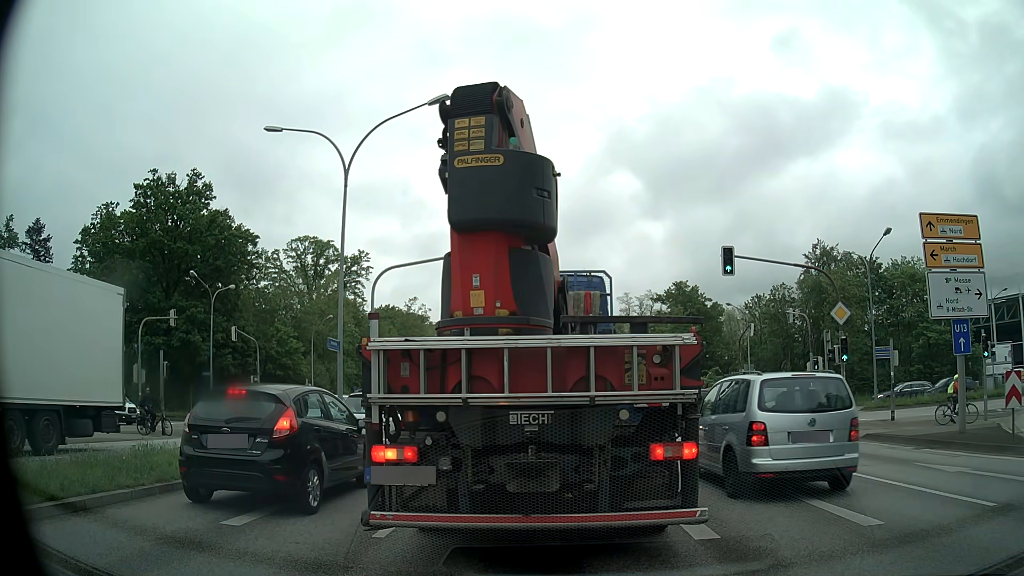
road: primary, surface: asphalt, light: Day
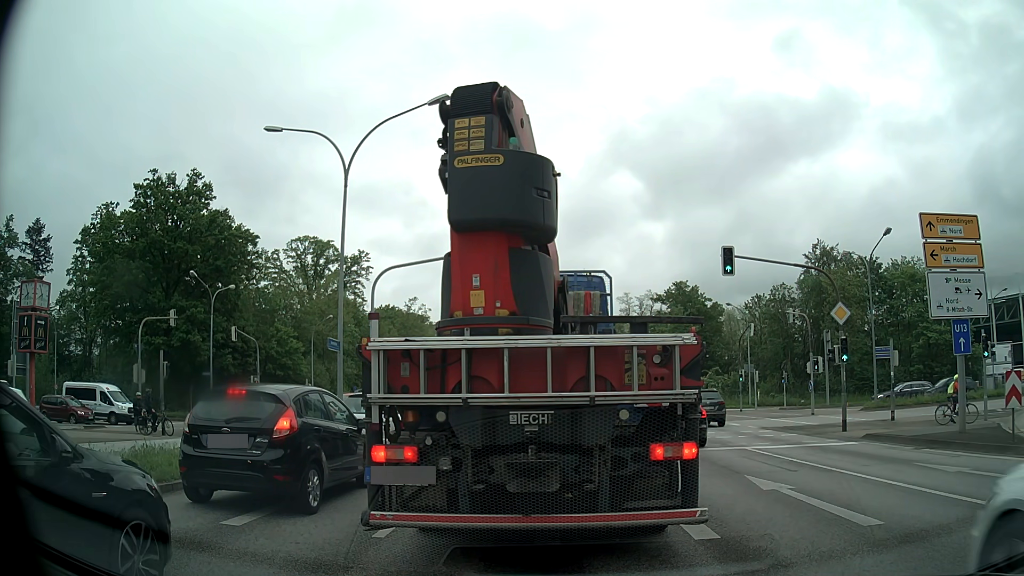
(0.0, 0.0) m; 0°
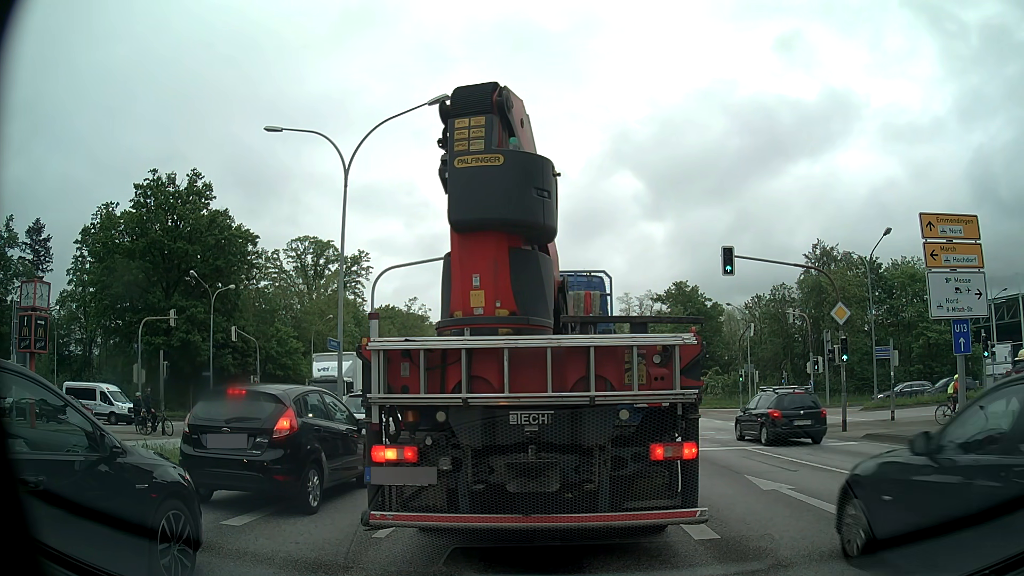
(0.0, 0.0) m; 0°
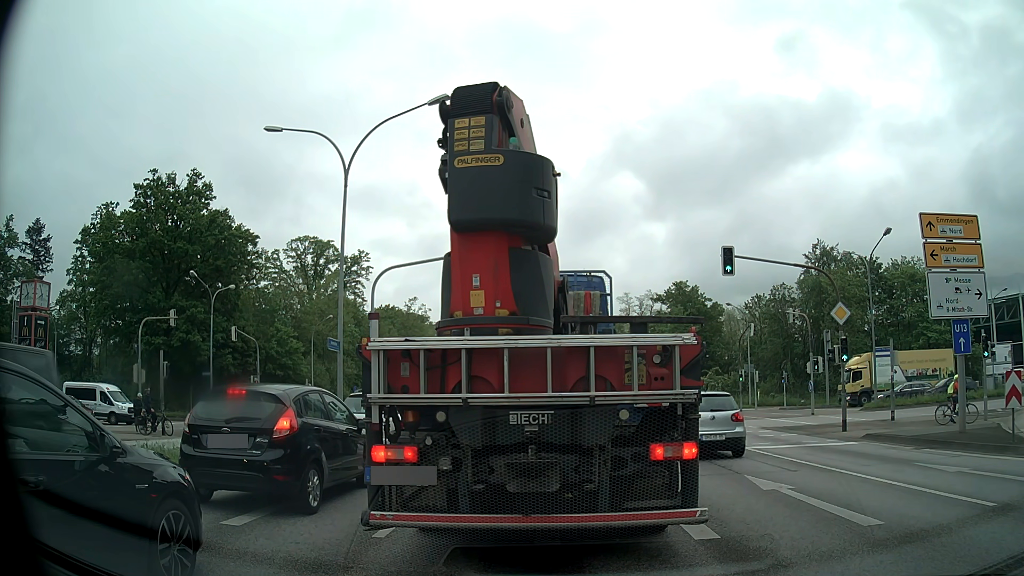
(0.0, 0.0) m; 0°
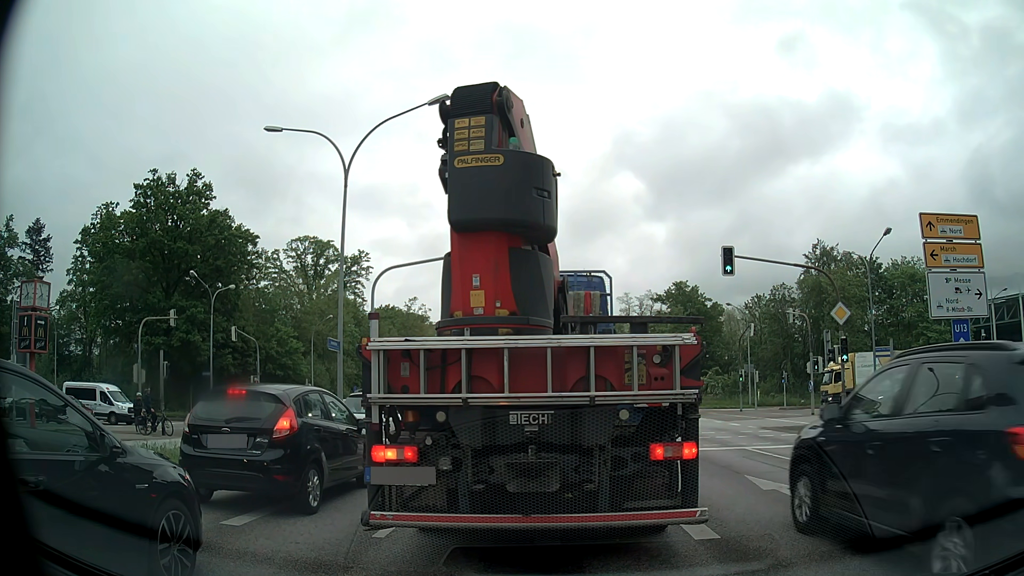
(0.0, 0.0) m; 0°
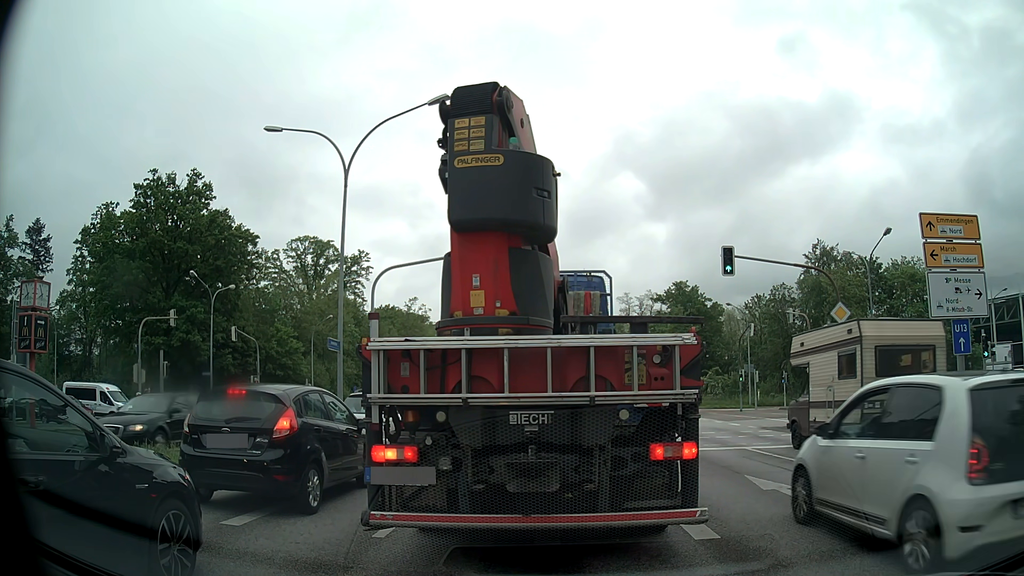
(0.0, 0.0) m; 0°
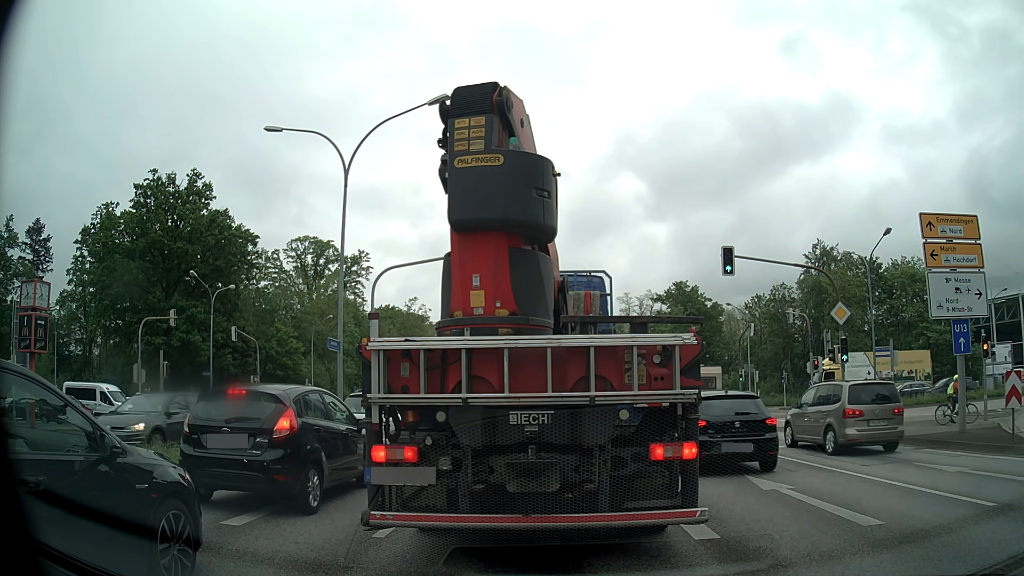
(0.0, 0.0) m; 0°
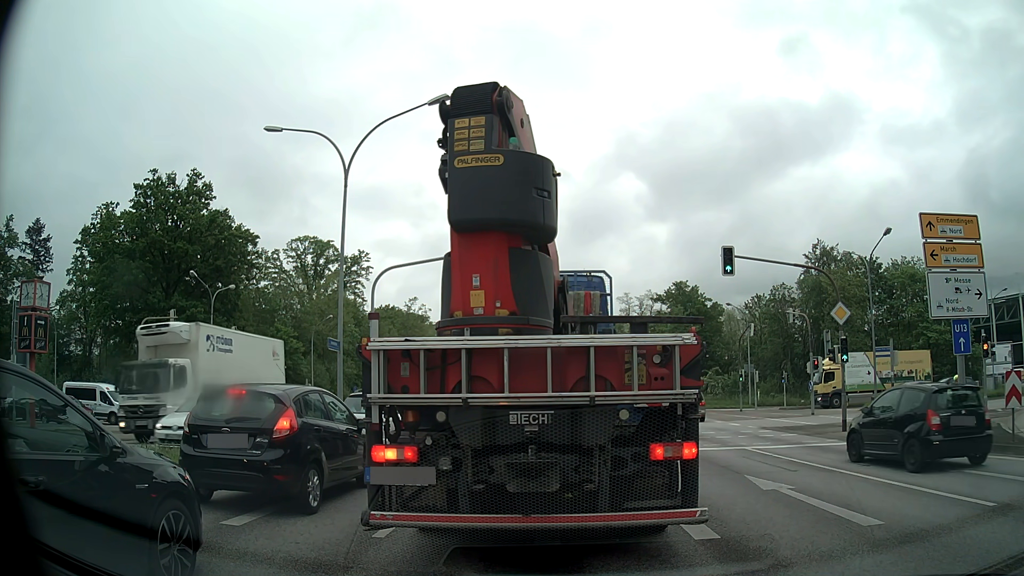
(0.0, 0.0) m; 0°
(0, +10) (+1, +20) (+1, +30) (-2, +39) (-8, +47) (-18, +51) (-28, +51) (-38, +51) (-48, +51) (-58, +51) m
